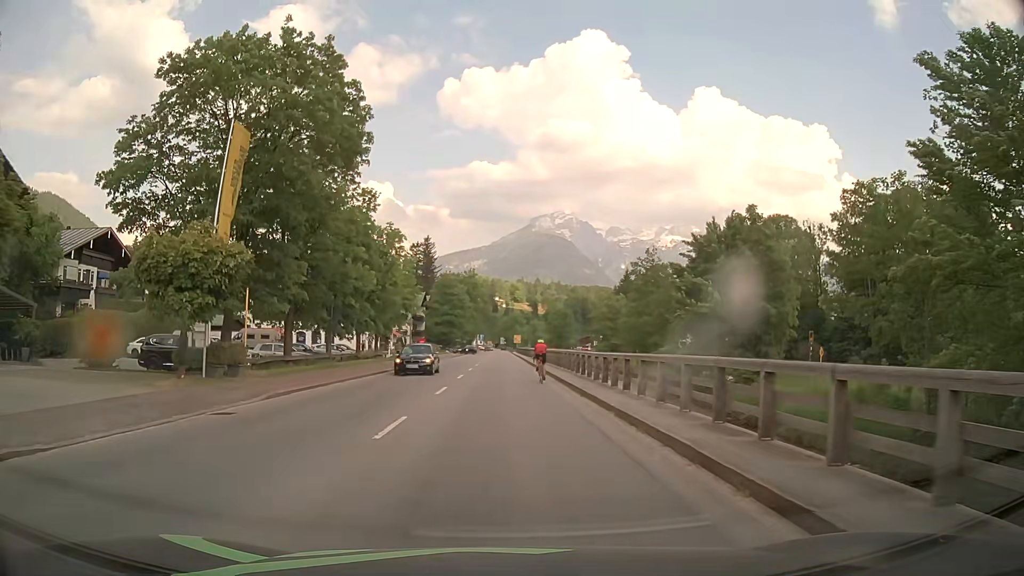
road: primary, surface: asphalt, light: Day
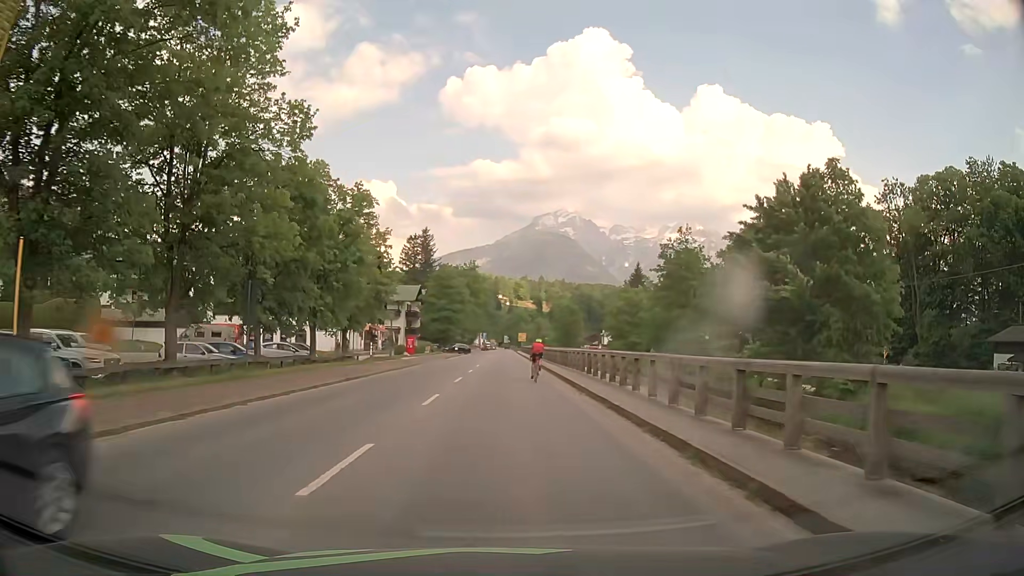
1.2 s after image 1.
(-0.1, +12.8) m; 0°
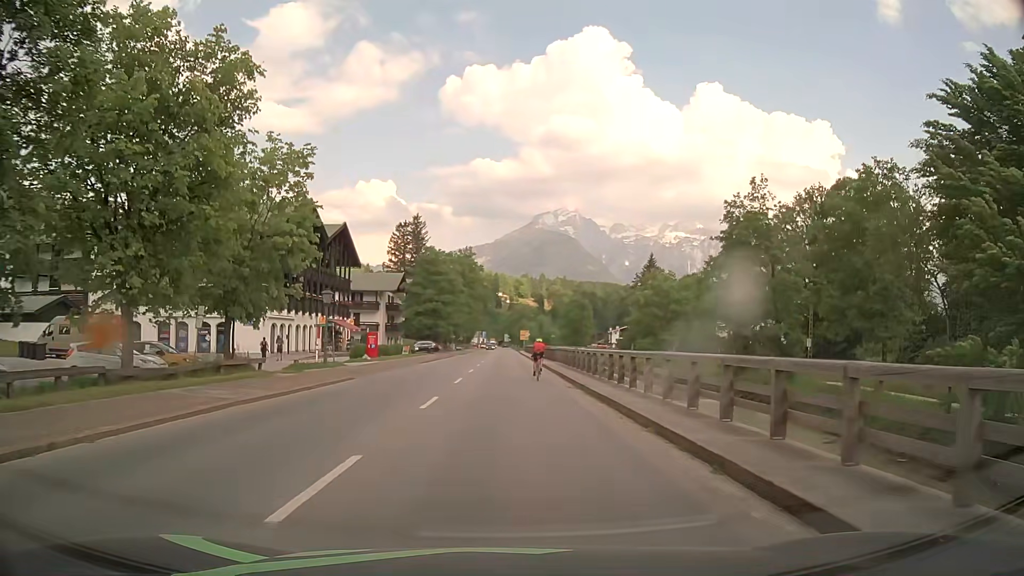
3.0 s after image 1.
(-0.1, +19.3) m; 0°
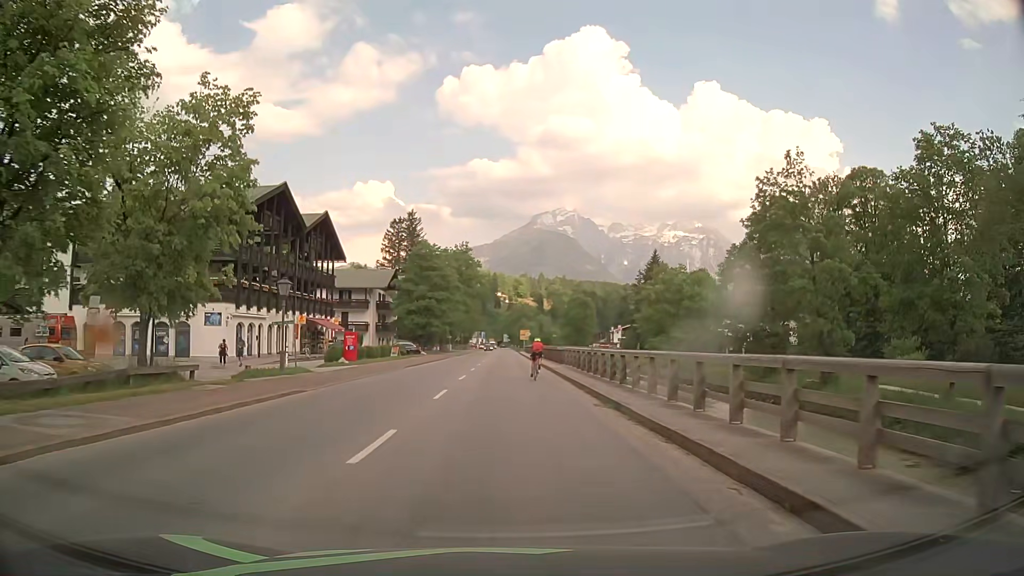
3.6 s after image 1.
(0.0, +6.4) m; 0°
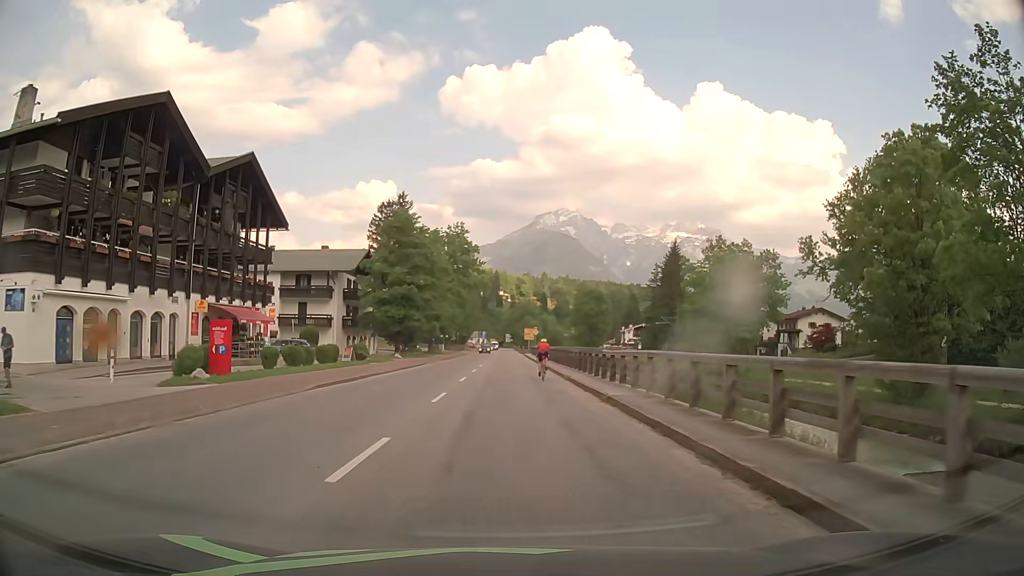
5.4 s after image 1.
(0.0, +19.4) m; 0°
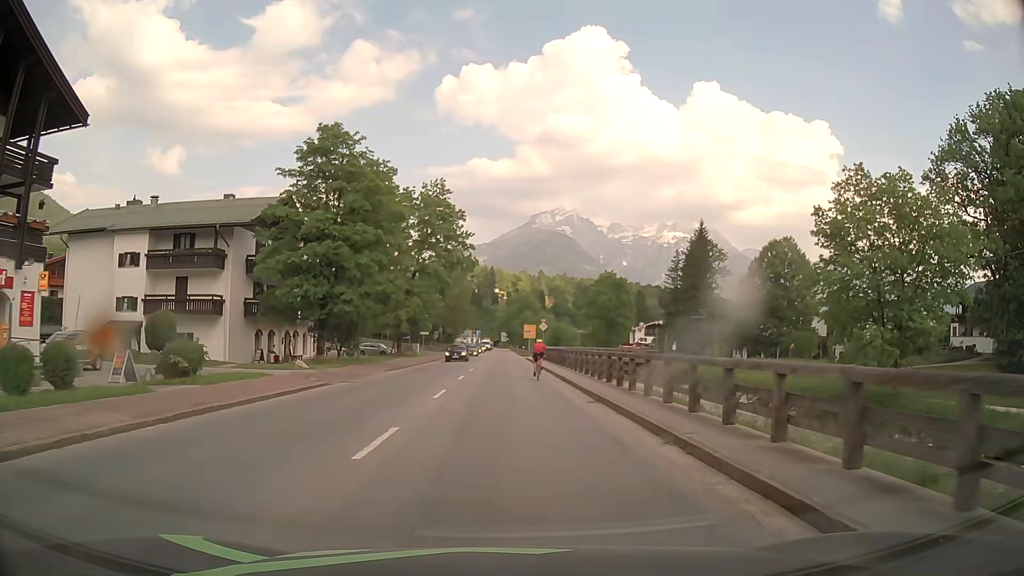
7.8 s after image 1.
(+0.1, +26.1) m; 0°
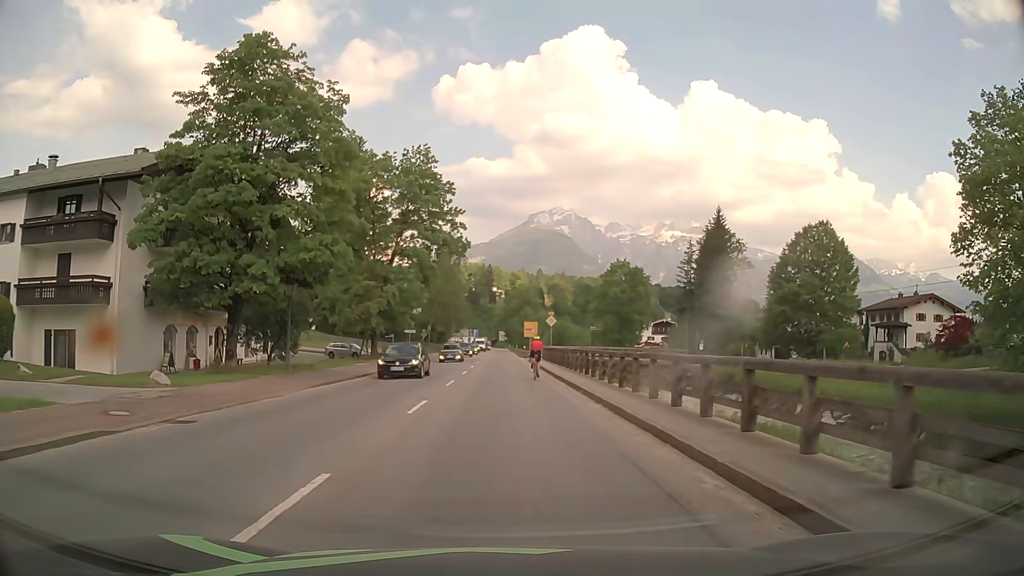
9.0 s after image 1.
(0.0, +13.0) m; 0°
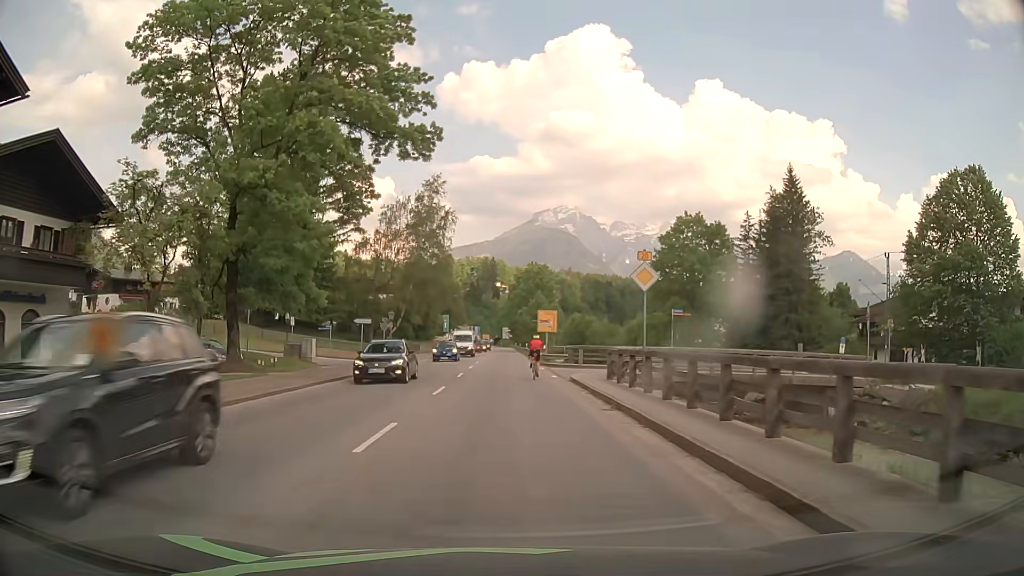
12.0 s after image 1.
(+0.1, +32.3) m; 0°
(0, +10) (0, +20) (0, +30) (0, +40) (0, +50) (0, +60) (0, +70) (0, +80) (0, +90) (0, +100) m
